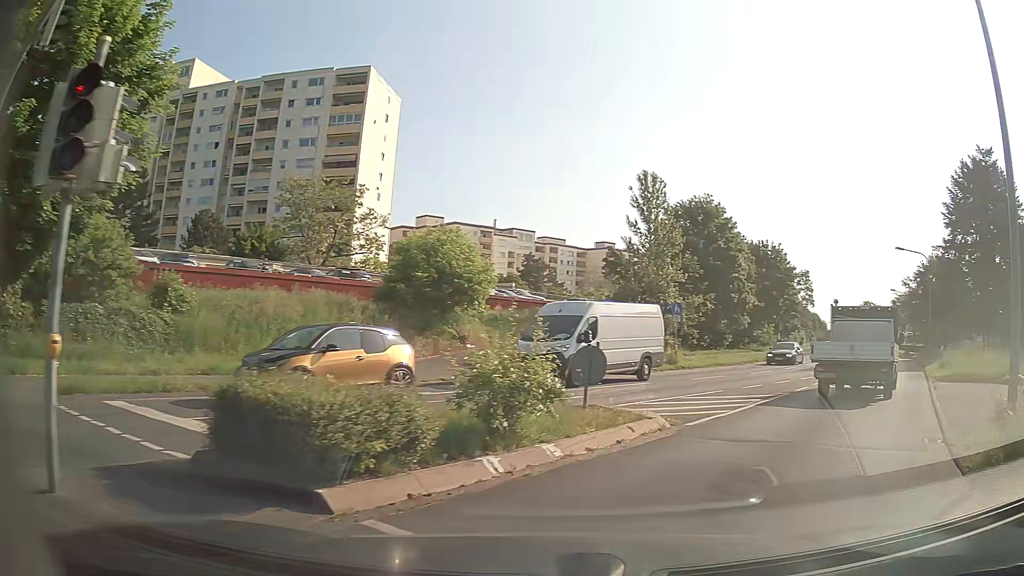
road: secondary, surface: asphalt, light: Day
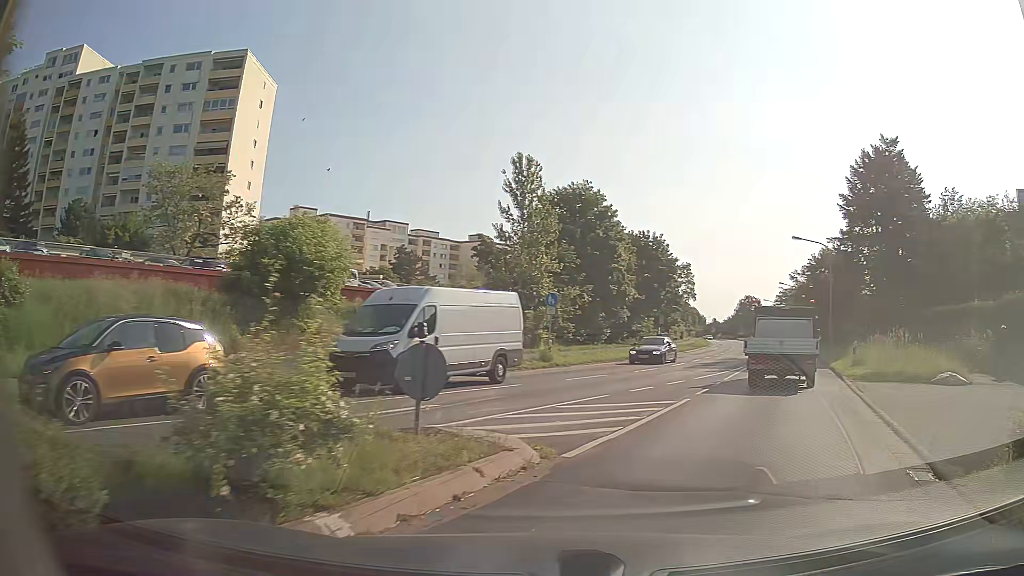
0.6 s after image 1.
(+0.3, +3.2) m; +11°
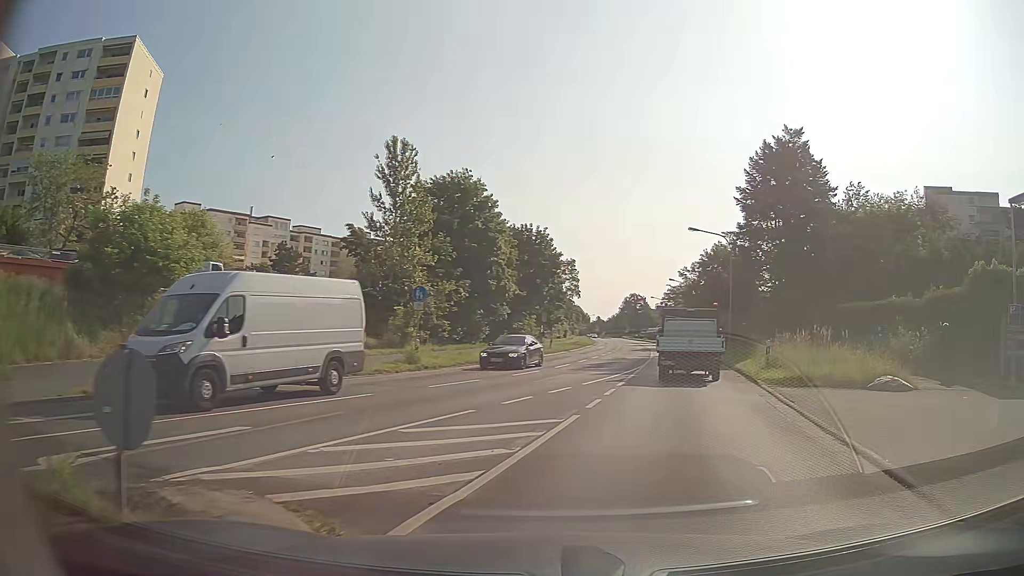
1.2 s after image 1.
(+0.3, +3.3) m; +10°
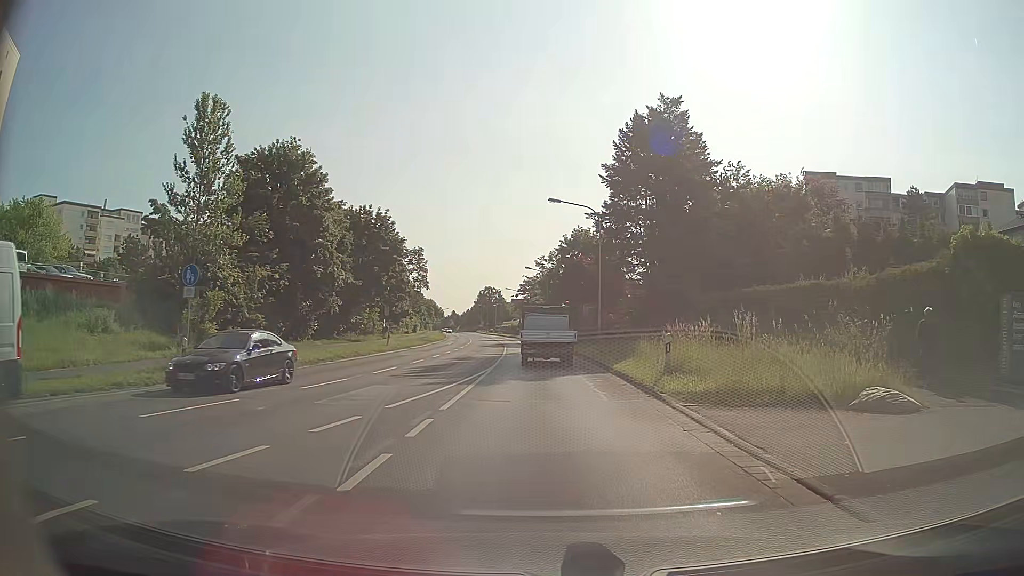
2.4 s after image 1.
(+1.0, +7.2) m; +12°
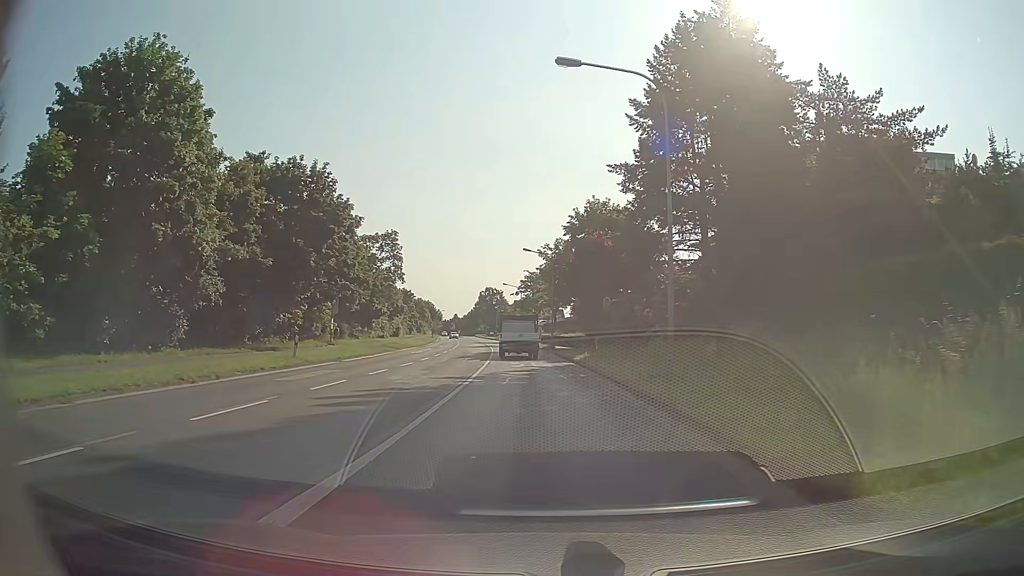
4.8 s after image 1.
(+0.2, +18.2) m; 0°
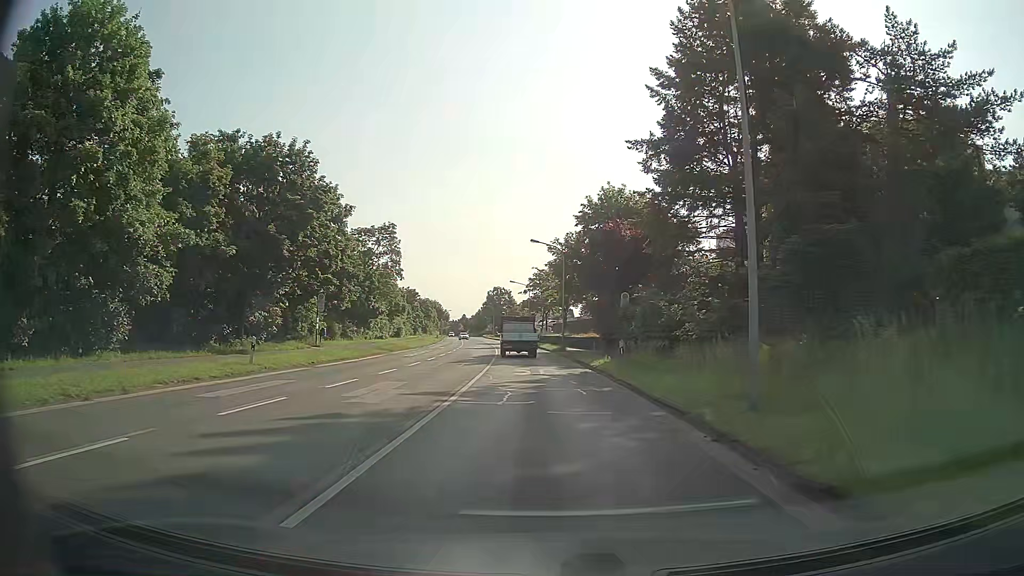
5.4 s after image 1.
(0.0, +5.3) m; -1°
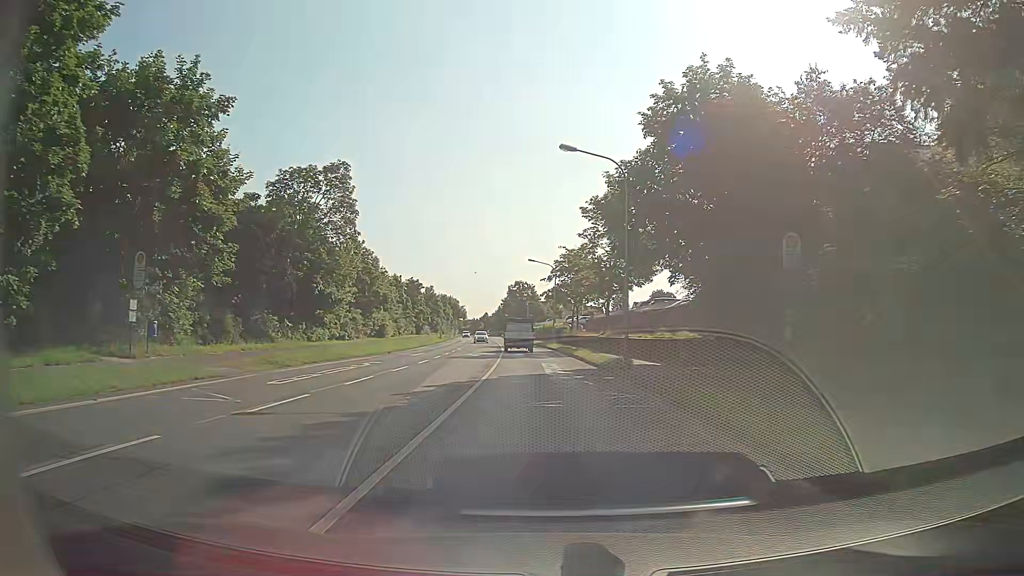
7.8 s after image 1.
(-0.5, +24.2) m; -2°
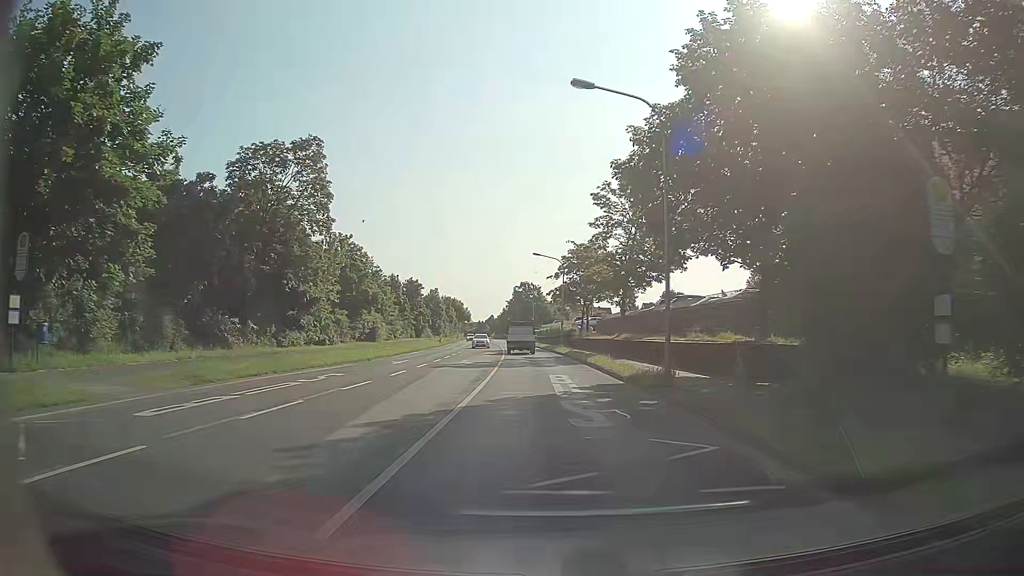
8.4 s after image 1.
(0.0, +6.6) m; -2°
(0, +10) (0, +20) (0, +30) (0, +40) (-1, +50) (-1, +60) (-2, +70) (-2, +80) (-3, +90) (-4, +100) m
